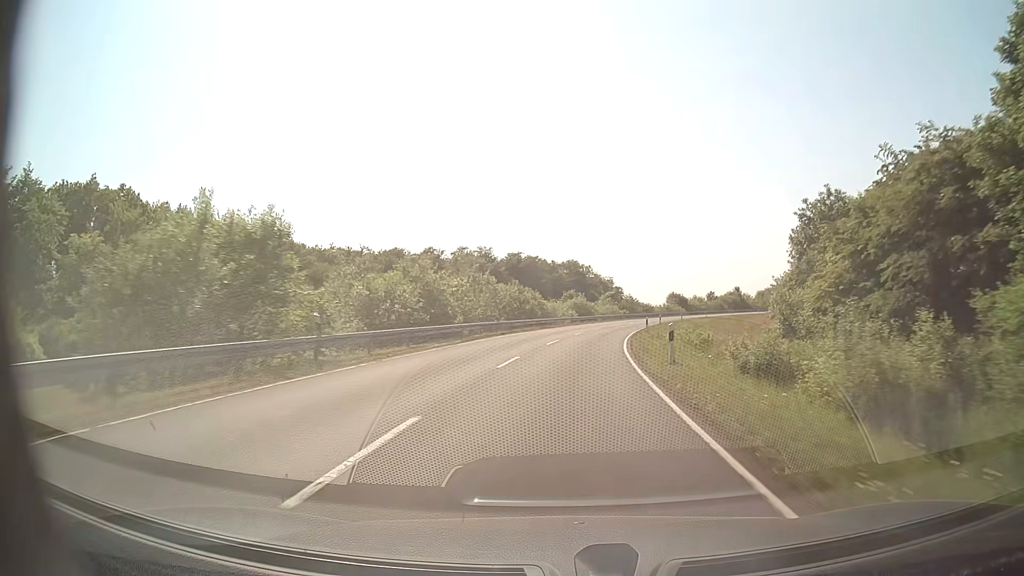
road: secondary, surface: asphalt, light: Day
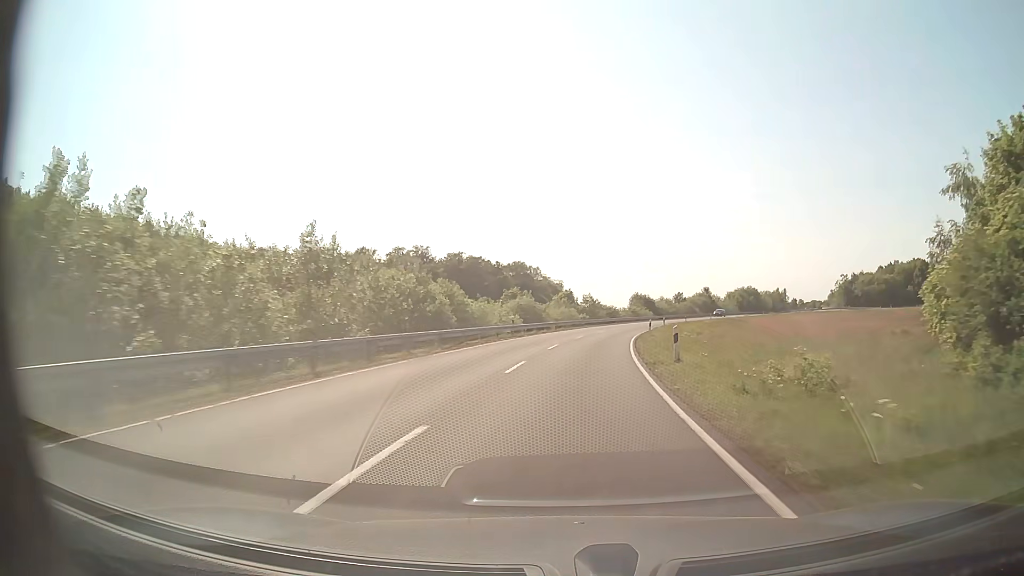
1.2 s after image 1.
(+0.8, +24.3) m; +4°
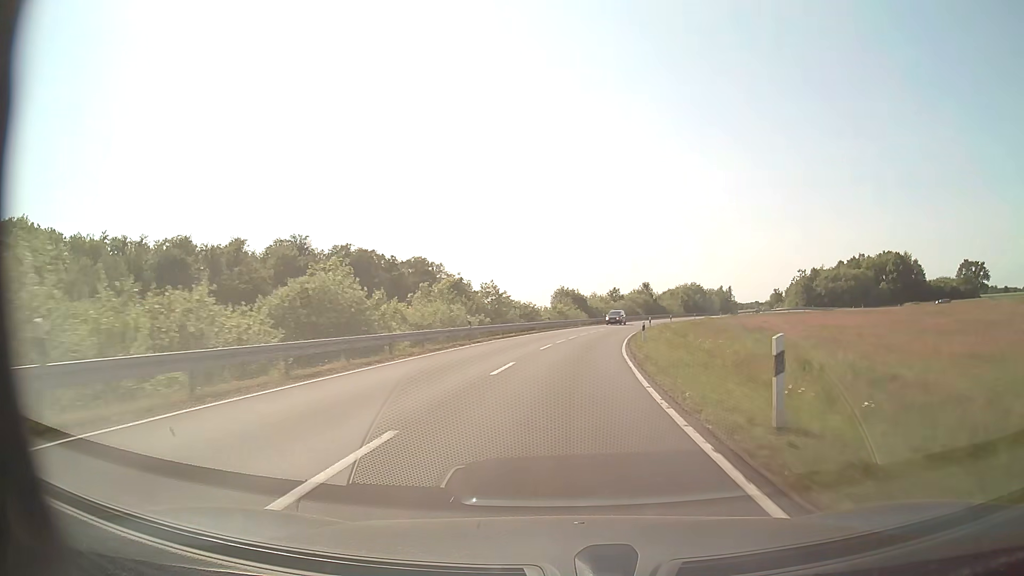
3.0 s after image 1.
(+2.5, +36.4) m; +7°
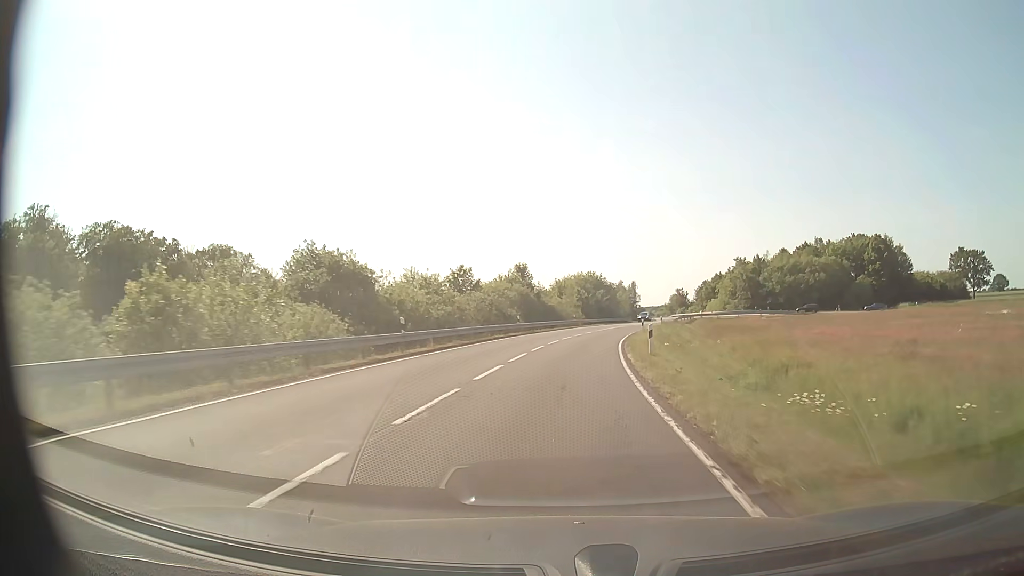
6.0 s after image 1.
(+6.3, +60.8) m; +12°
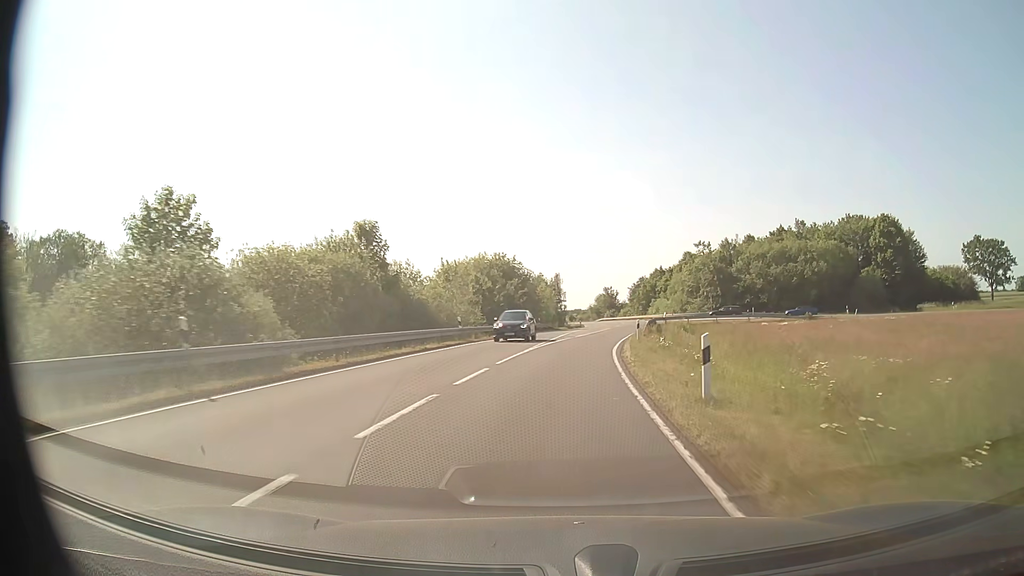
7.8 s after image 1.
(+2.2, +37.0) m; +7°
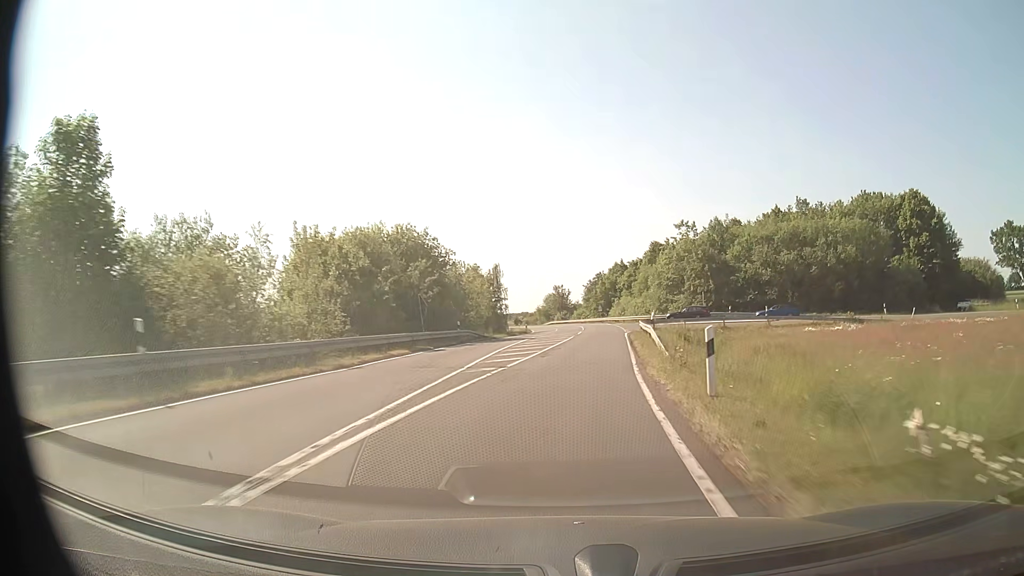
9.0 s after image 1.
(+0.9, +24.8) m; +4°
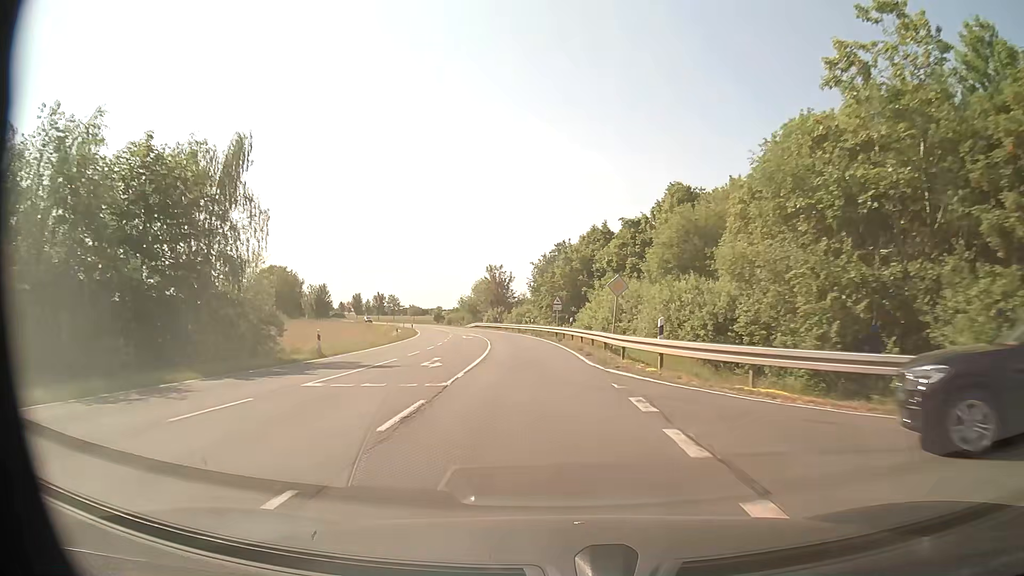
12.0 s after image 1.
(+4.4, +62.4) m; +4°
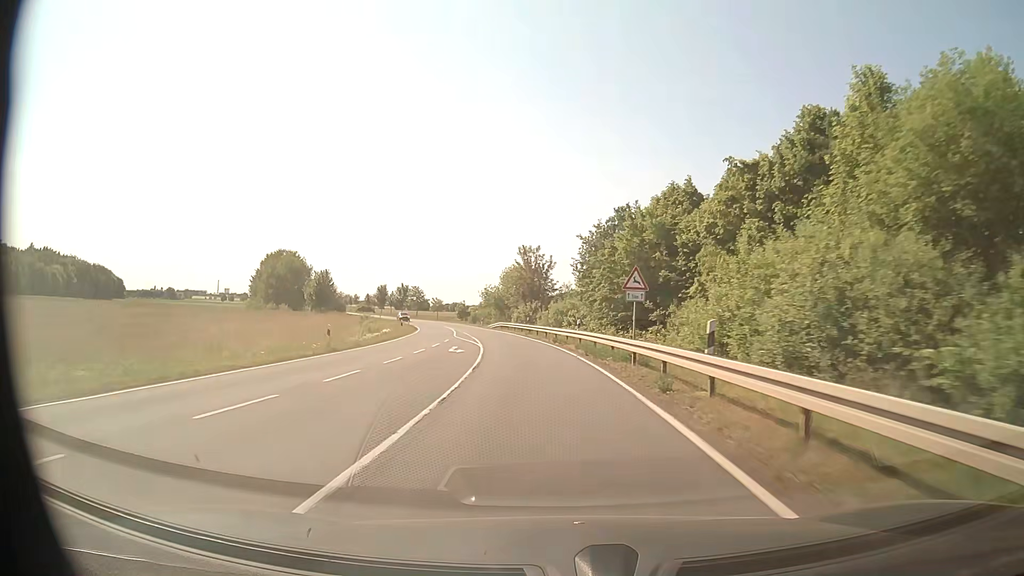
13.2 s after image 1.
(-0.9, +25.2) m; -4°
(0, +10) (-1, +20) (-1, +30) (-2, +40) (-4, +50) (-6, +60) (-8, +69) (-11, +79) (-14, +89) (-17, +98) m
